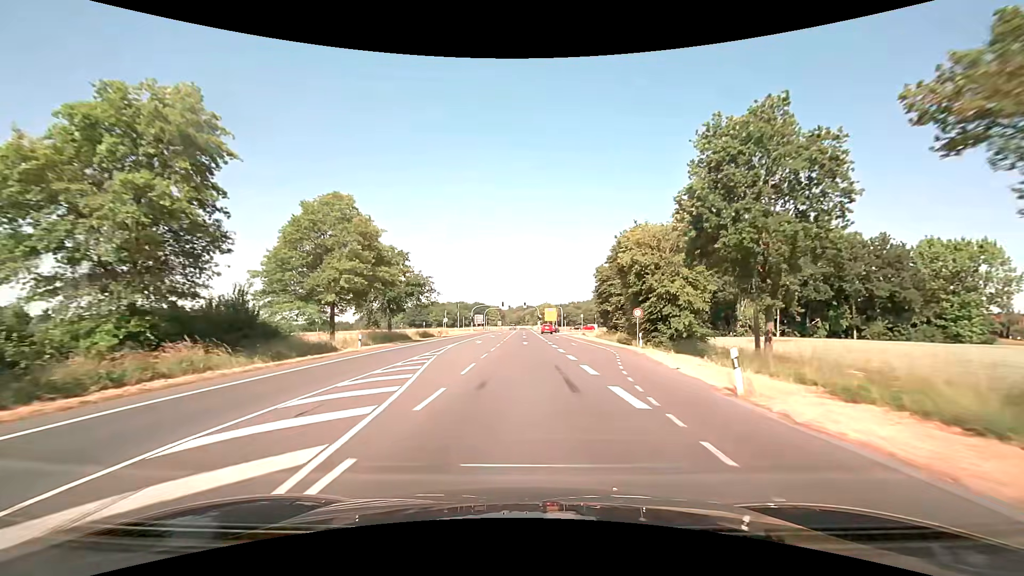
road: primary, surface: asphalt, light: Day
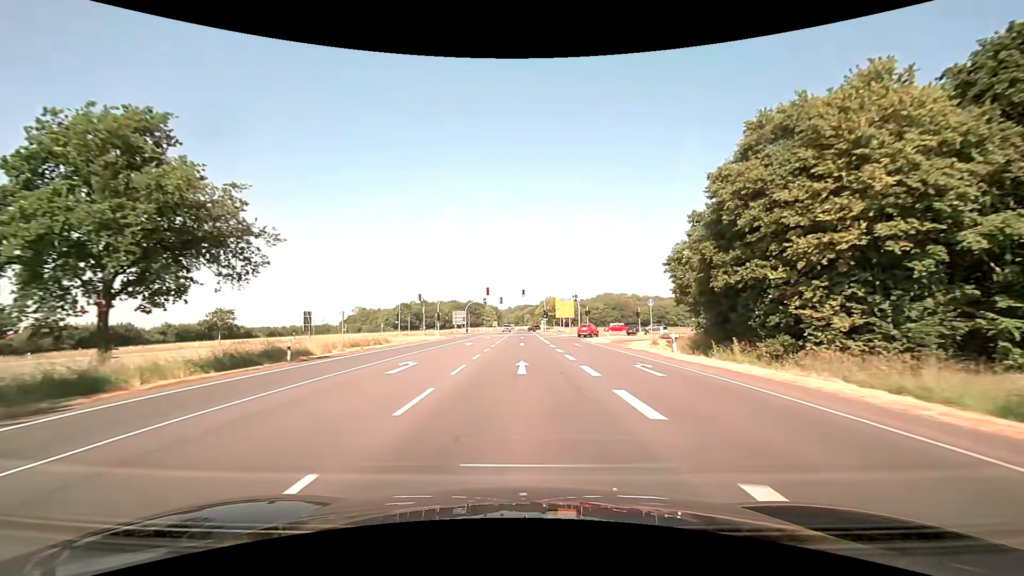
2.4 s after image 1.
(+0.1, +43.7) m; 0°
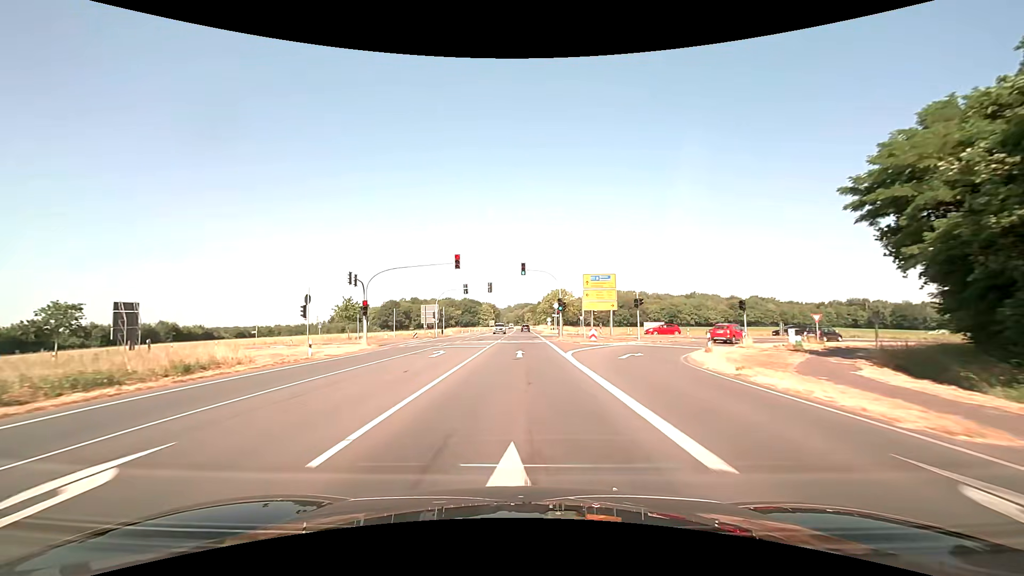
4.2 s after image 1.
(-0.1, +32.8) m; 0°
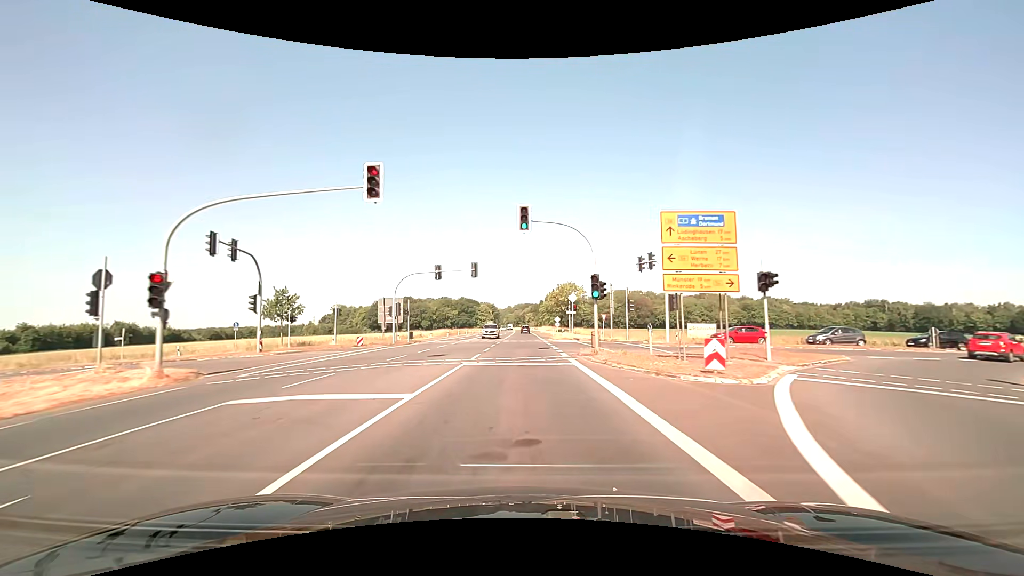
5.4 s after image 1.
(0.0, +21.9) m; 0°
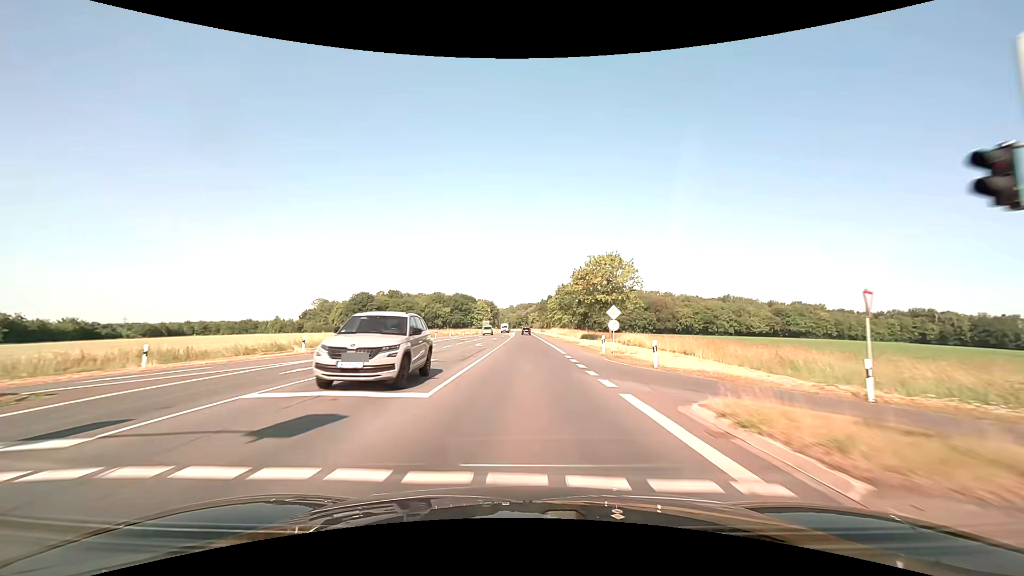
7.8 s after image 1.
(-0.2, +43.7) m; 0°
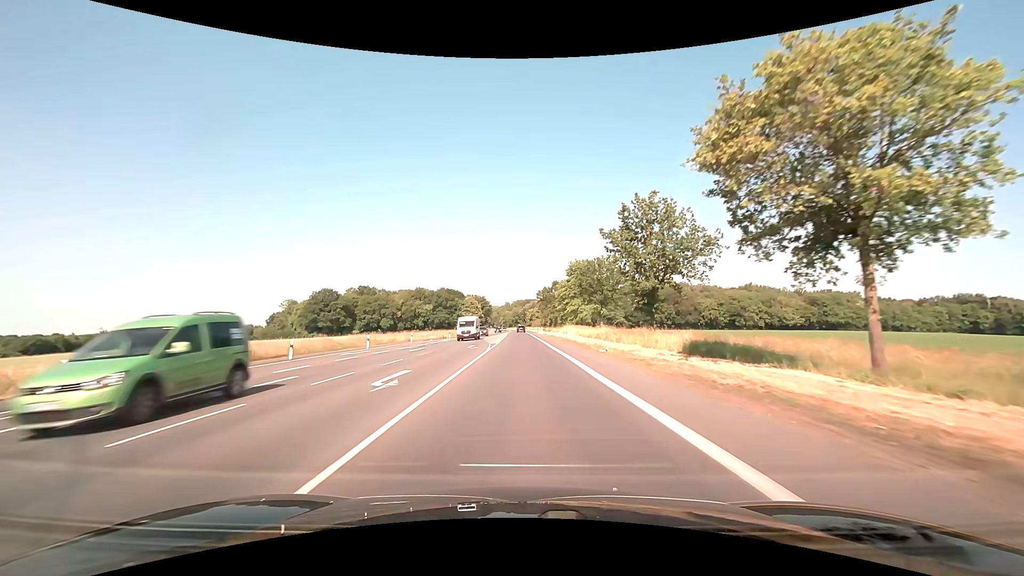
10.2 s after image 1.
(+0.2, +44.9) m; 0°
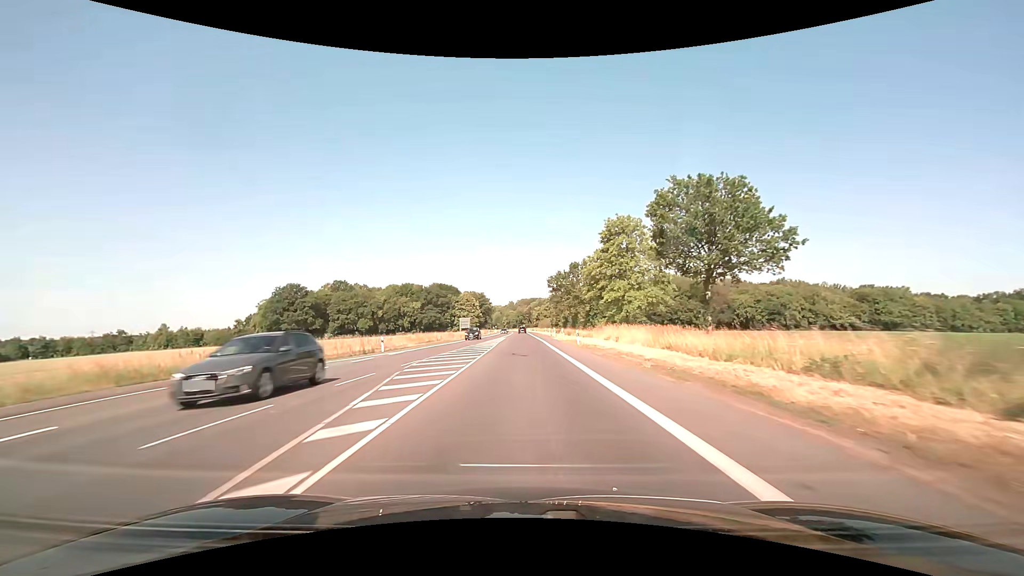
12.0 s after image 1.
(-0.2, +36.5) m; -1°
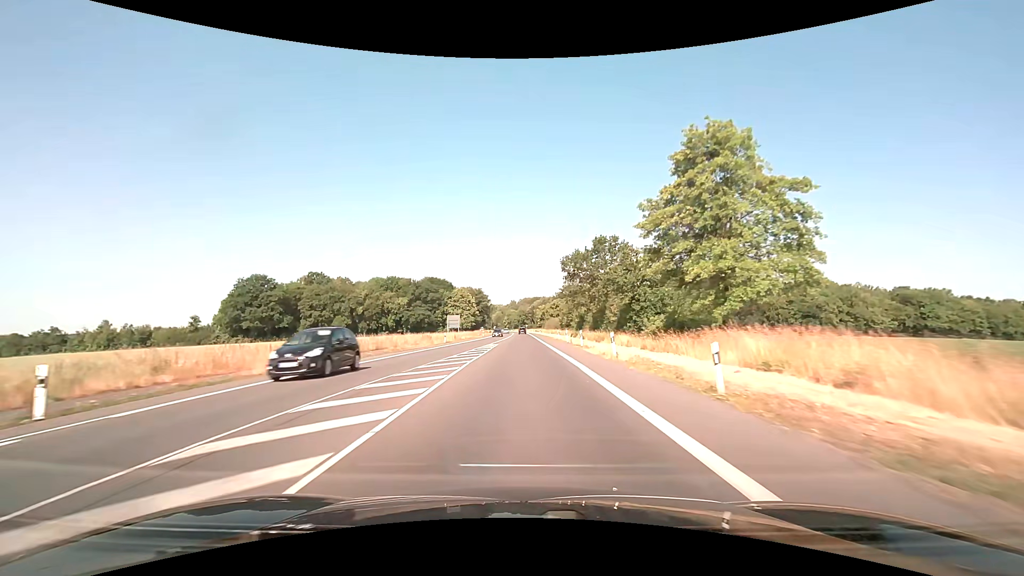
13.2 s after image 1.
(-0.1, +25.8) m; 0°
(0, +10) (0, +20) (0, +30) (0, +40) (0, +50) (0, +60) (0, +70) (0, +80) (0, +90) (0, +100) m
